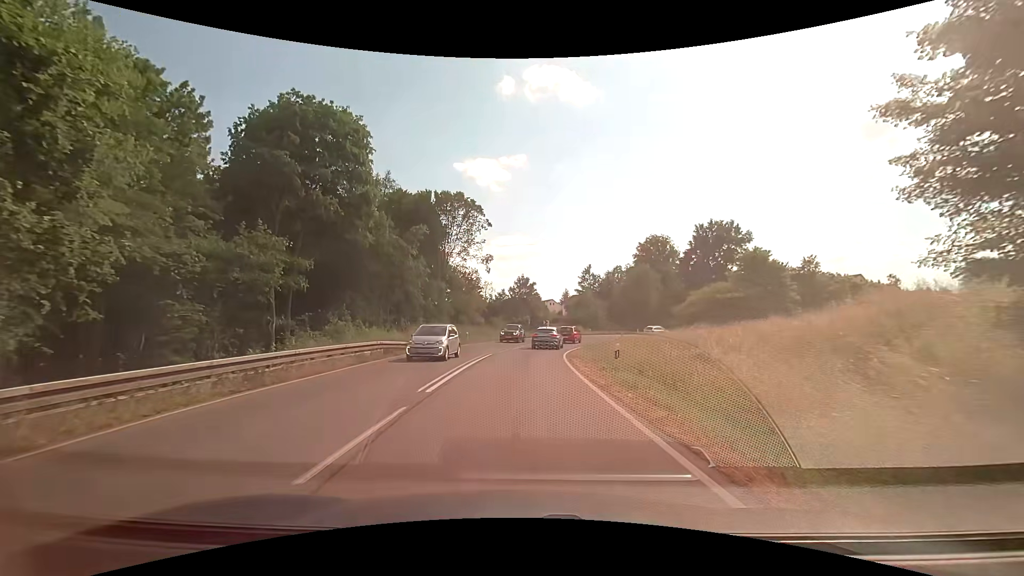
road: secondary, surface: asphalt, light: Day
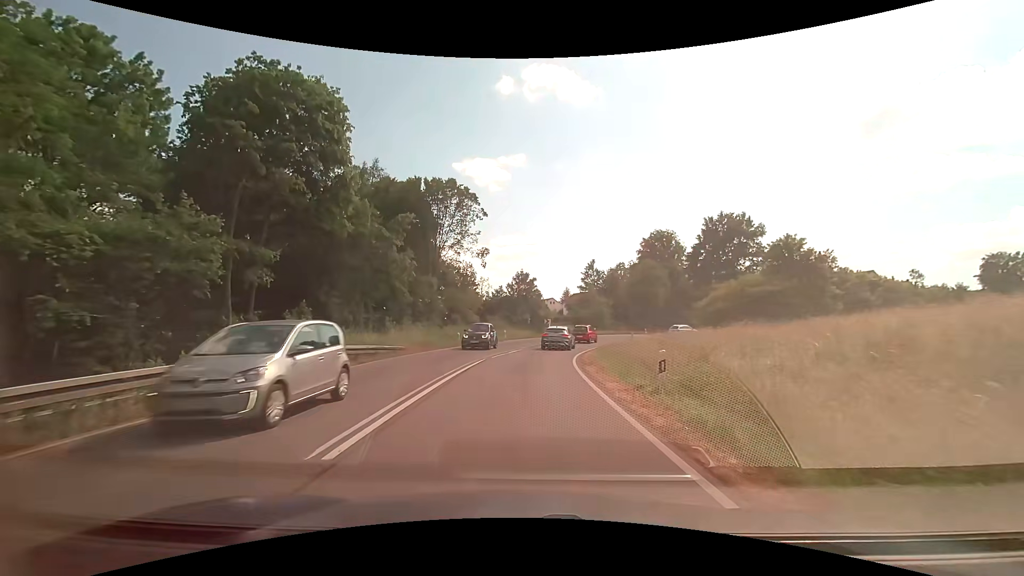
(0.0, +5.2) m; 0°
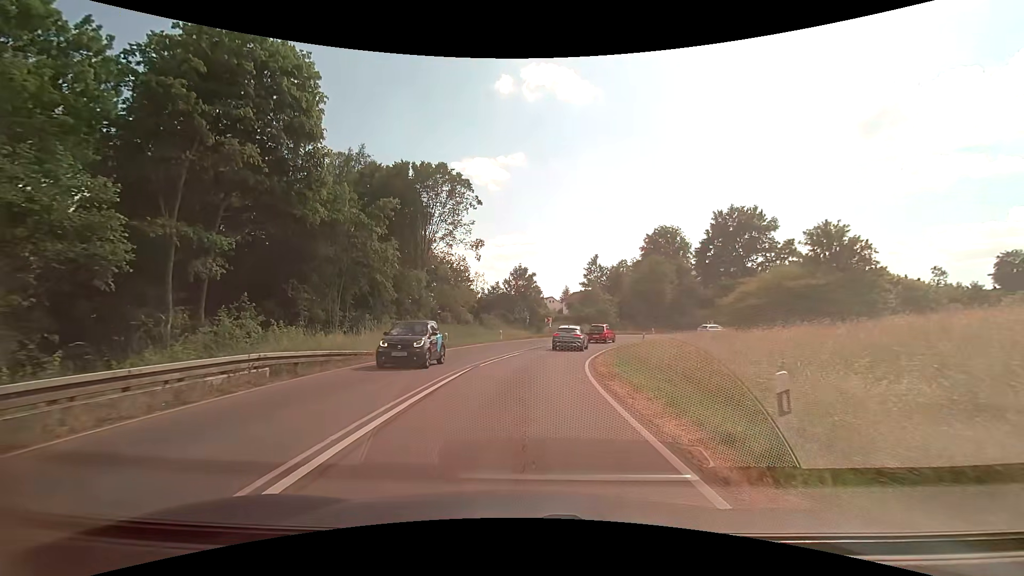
(0.0, +4.9) m; +1°
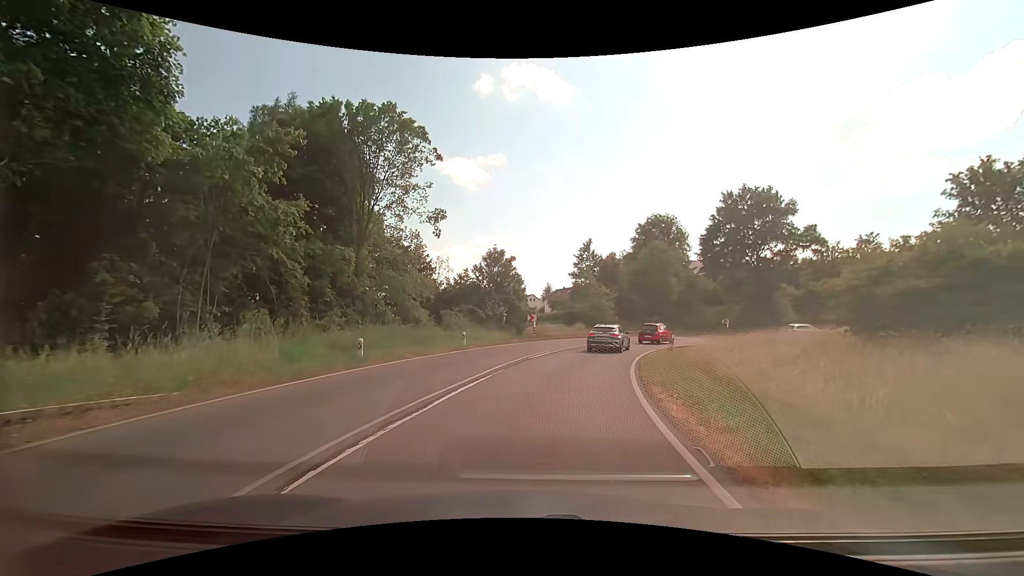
(+0.1, +13.0) m; +2°
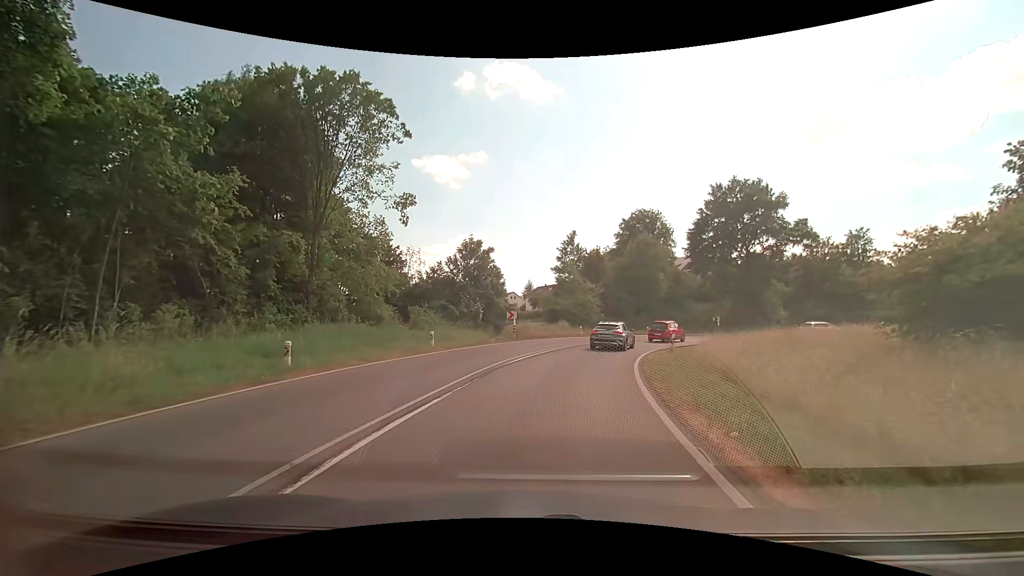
(+0.1, +3.9) m; +2°
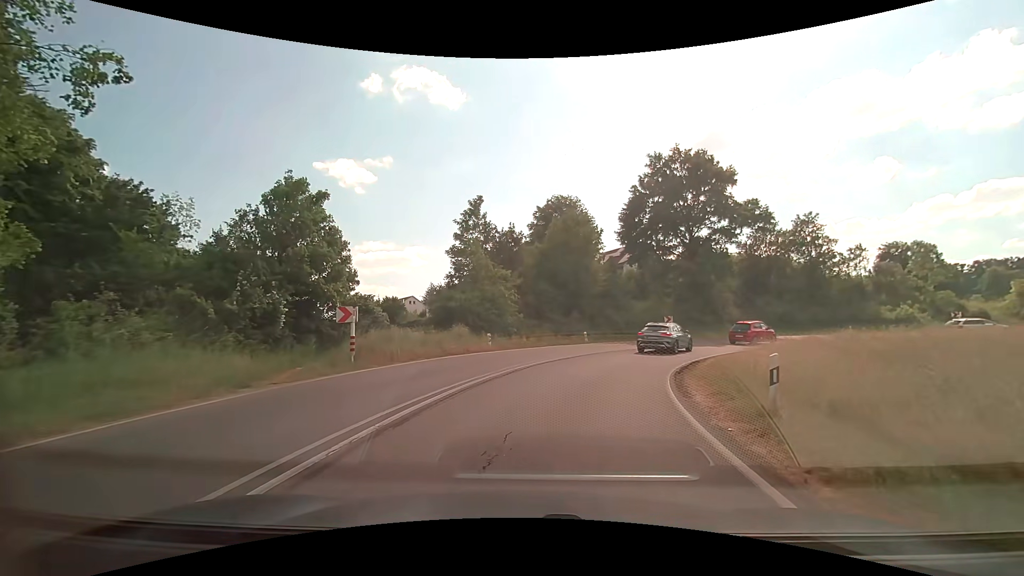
(+1.5, +17.0) m; +11°
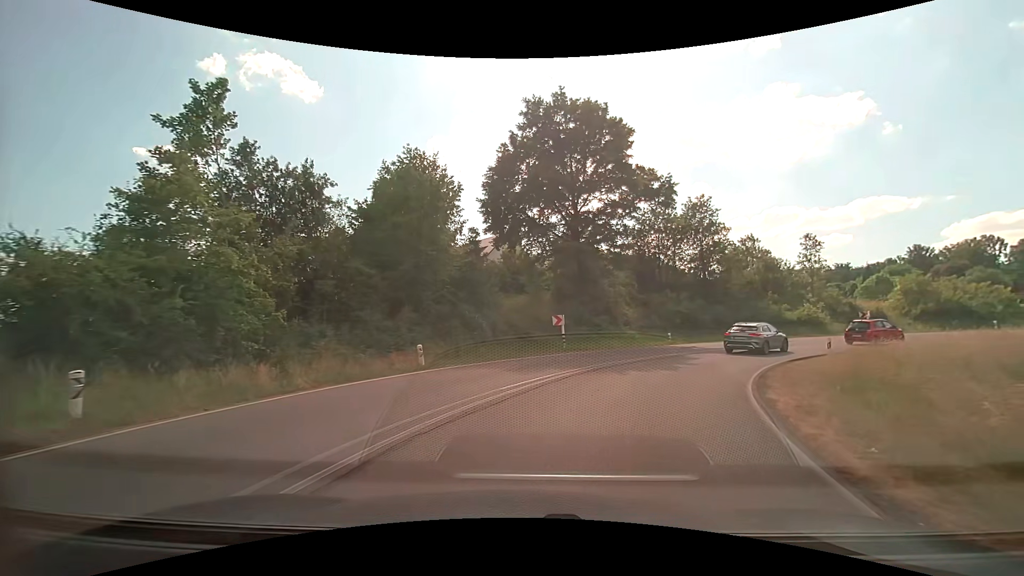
(+2.1, +17.2) m; +16°
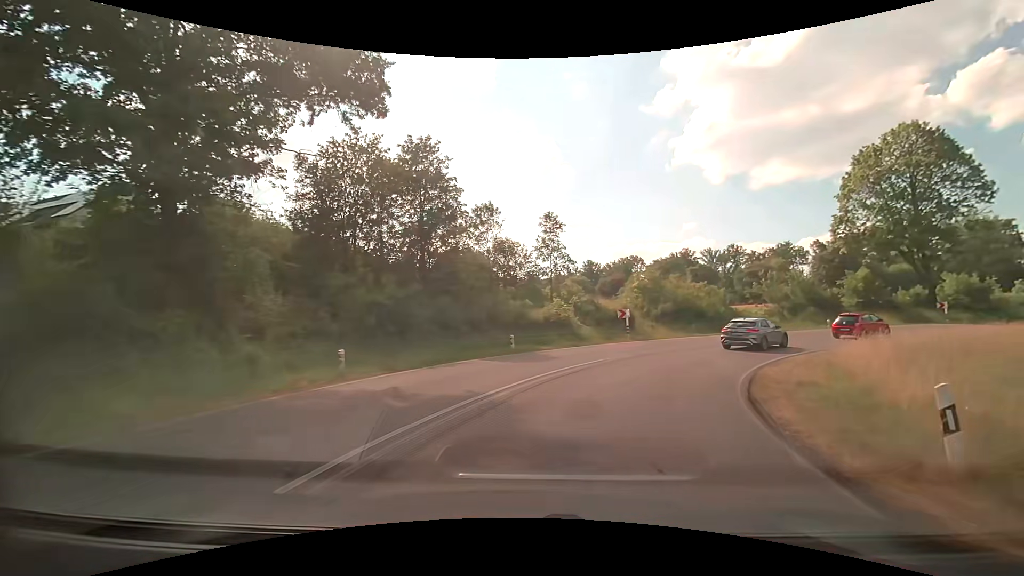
(+5.7, +19.7) m; +32°
(+1, +10) (+5, +19) (+12, +27) (+20, +32) (+29, +36) (+39, +37) (+49, +37) (+59, +36) (+69, +35) (+79, +34) m
